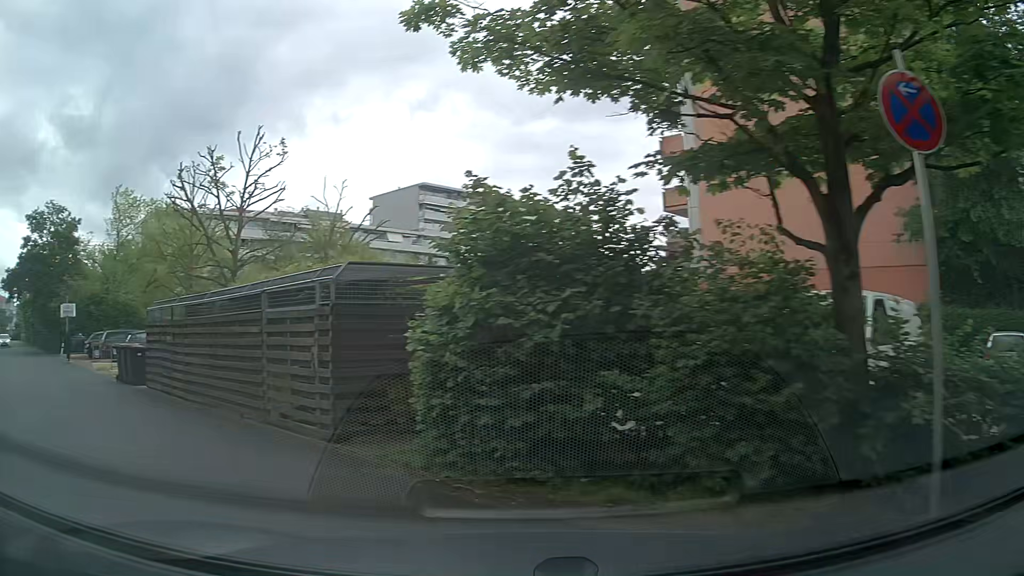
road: residential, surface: asphalt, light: Day
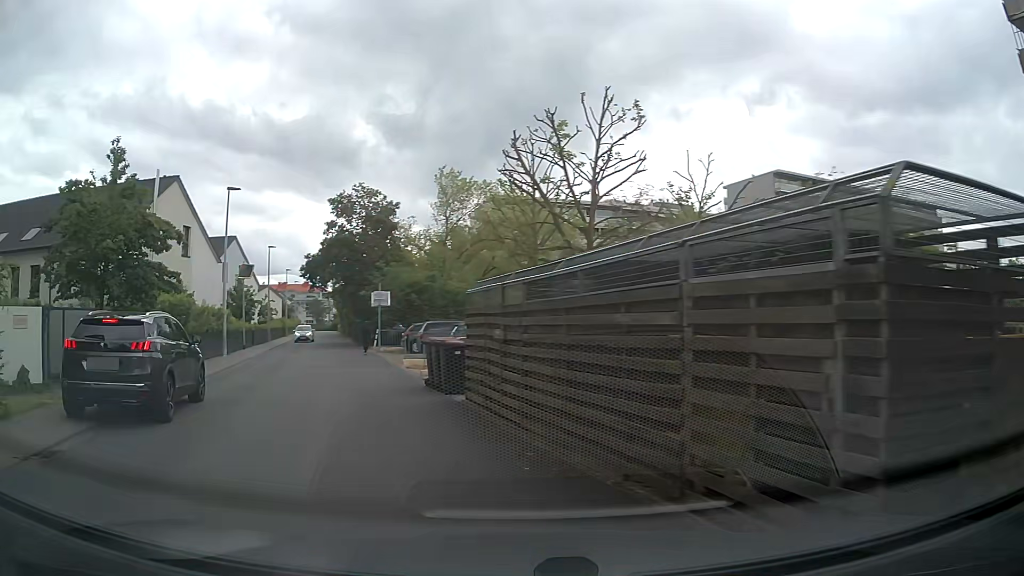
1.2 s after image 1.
(-1.4, +4.8) m; -30°
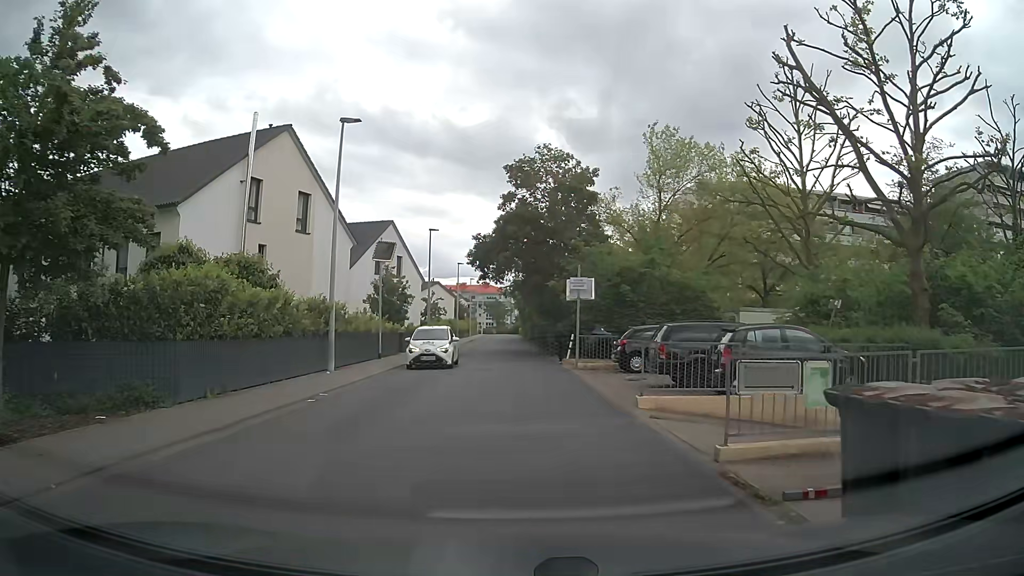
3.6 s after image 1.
(-2.4, +11.3) m; -17°
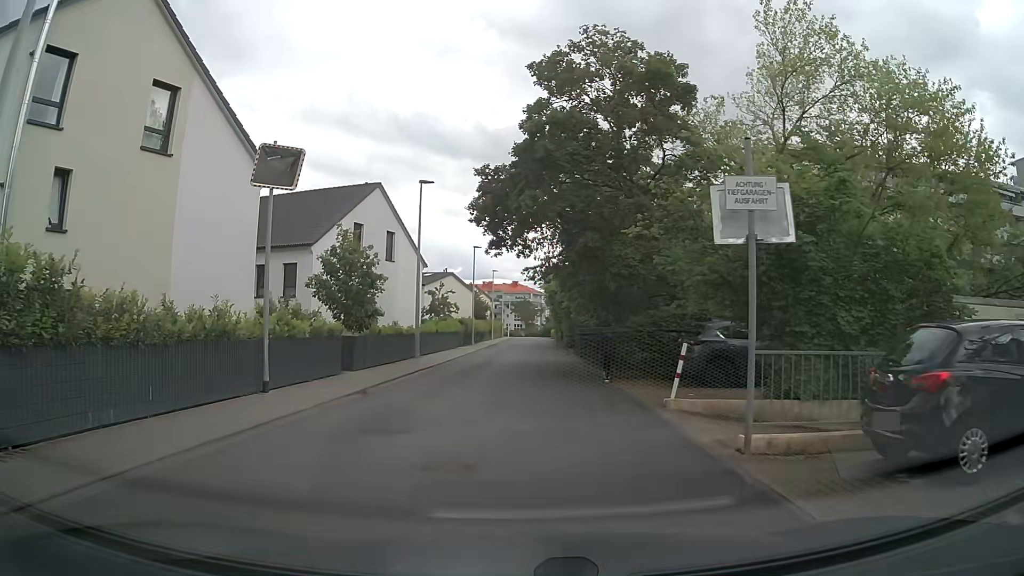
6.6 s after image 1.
(0.0, +15.5) m; -2°
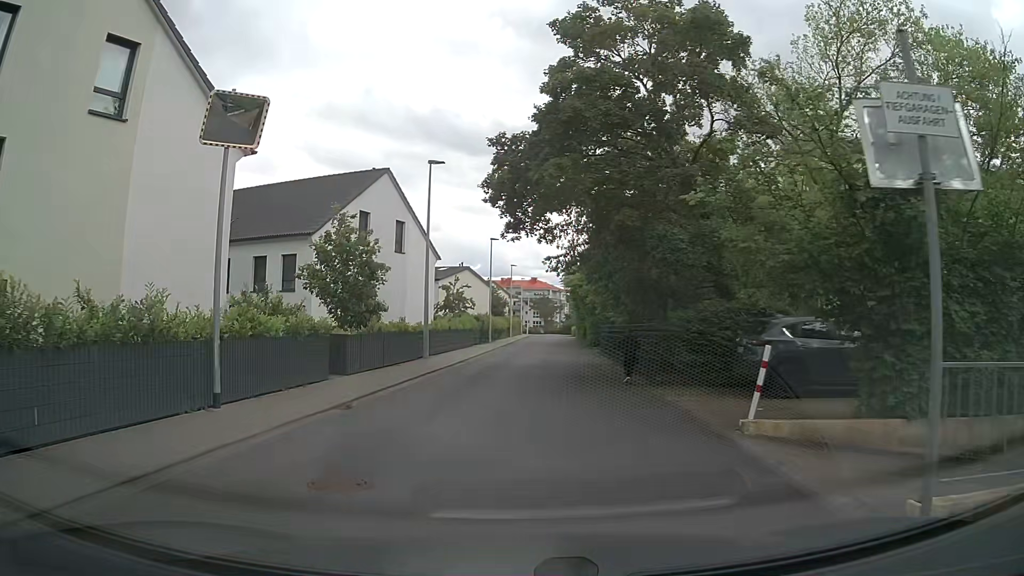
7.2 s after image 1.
(-0.1, +3.2) m; -1°
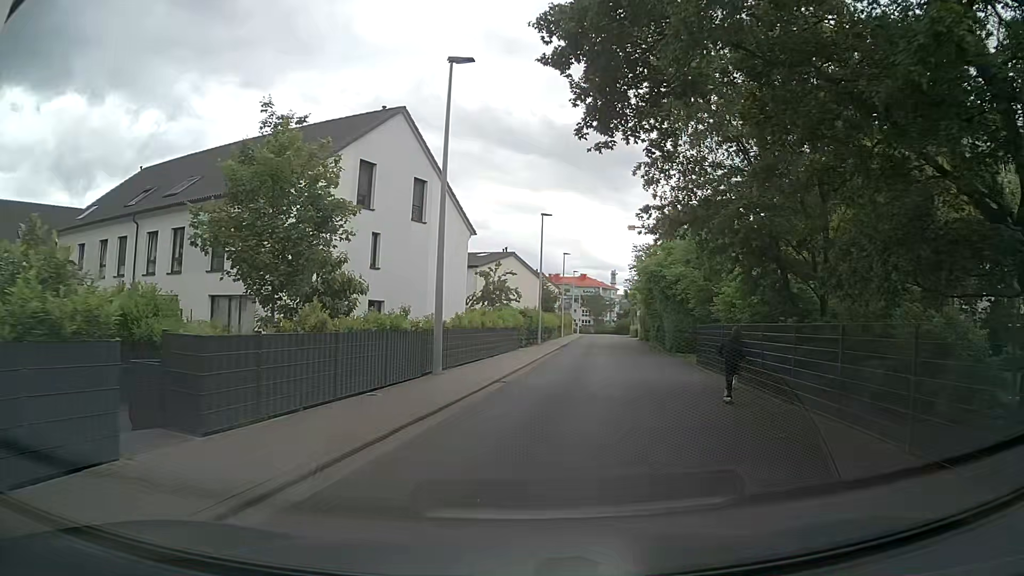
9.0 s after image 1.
(-0.6, +10.8) m; -3°
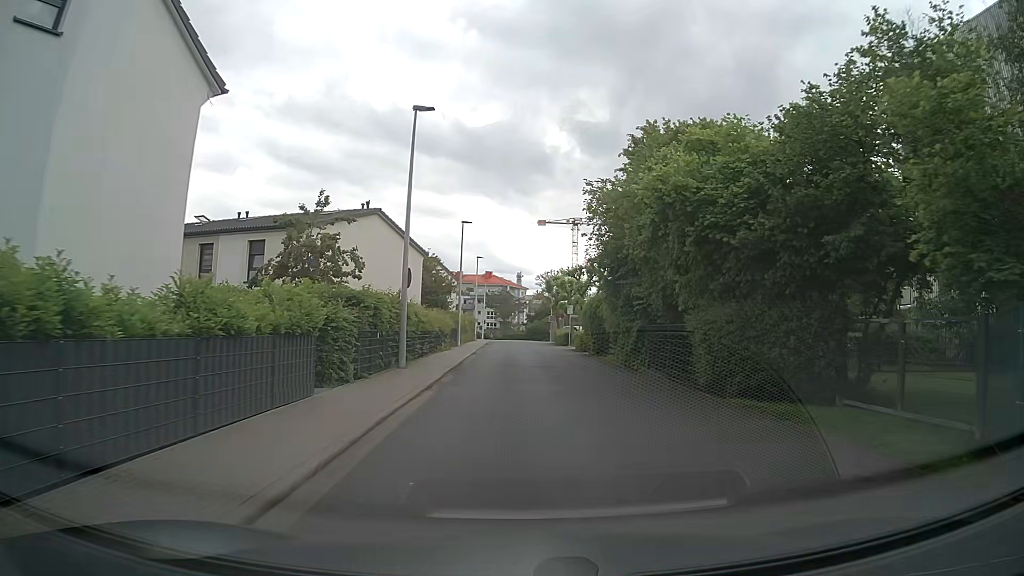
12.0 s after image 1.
(+1.3, +21.1) m; +7°
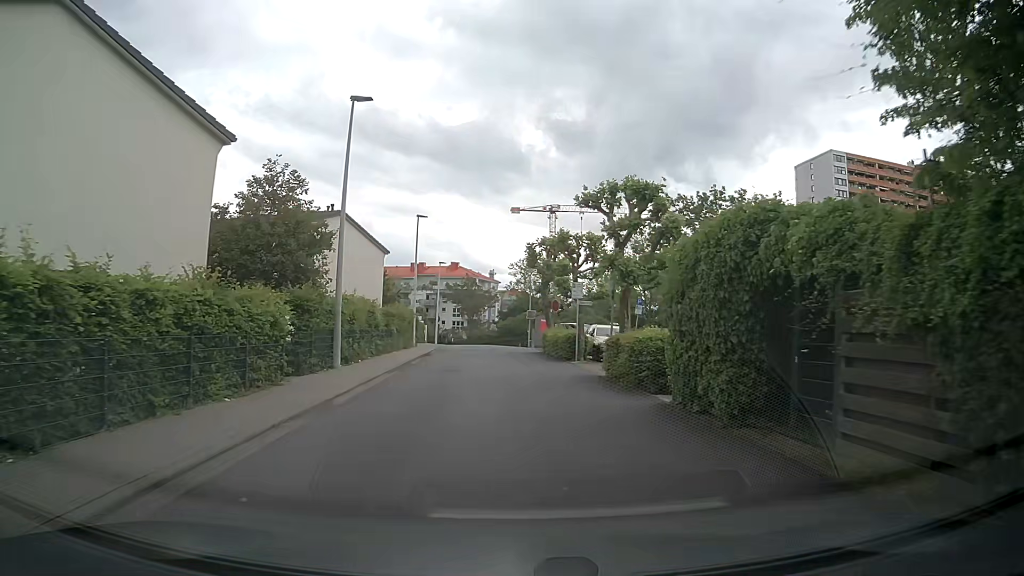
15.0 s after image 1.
(+0.7, +24.0) m; +2°
